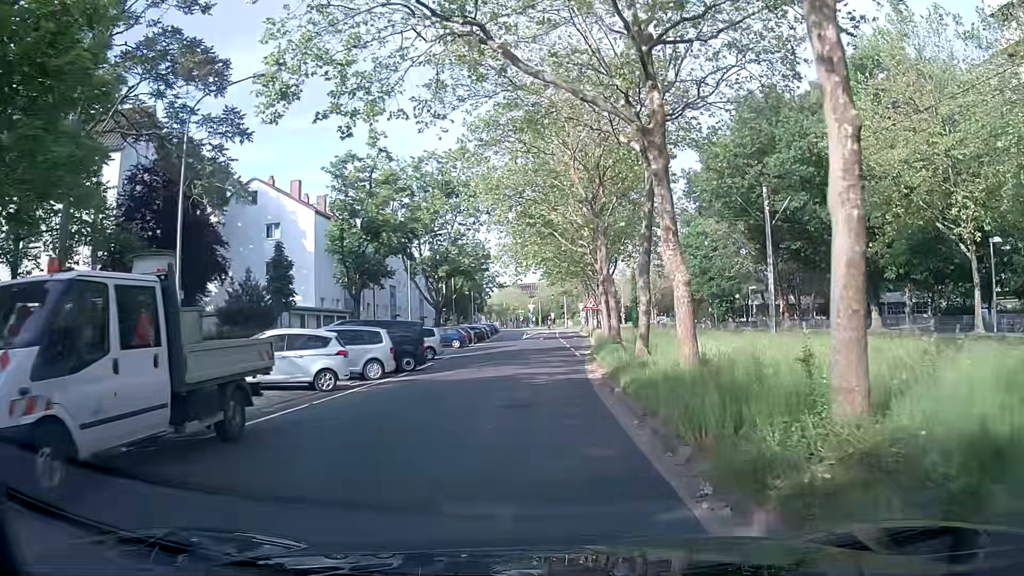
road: tertiary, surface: asphalt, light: Day
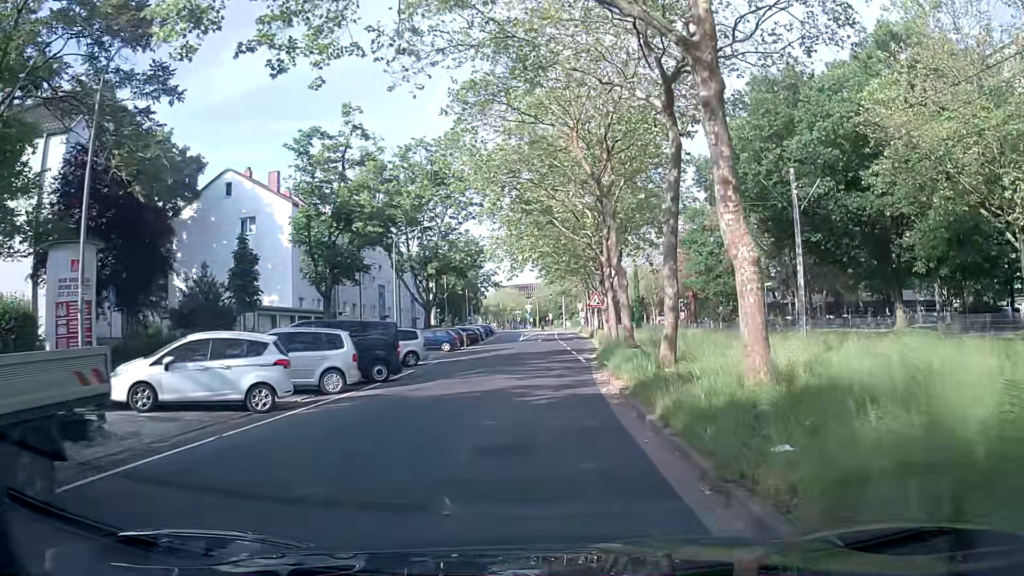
(-0.1, +4.2) m; -1°
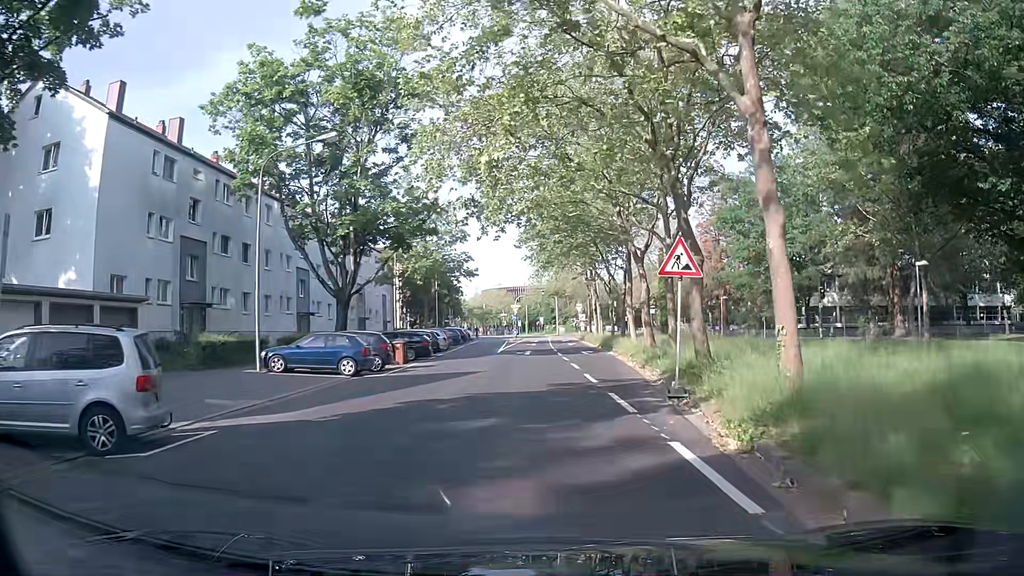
(+0.1, +21.3) m; +1°
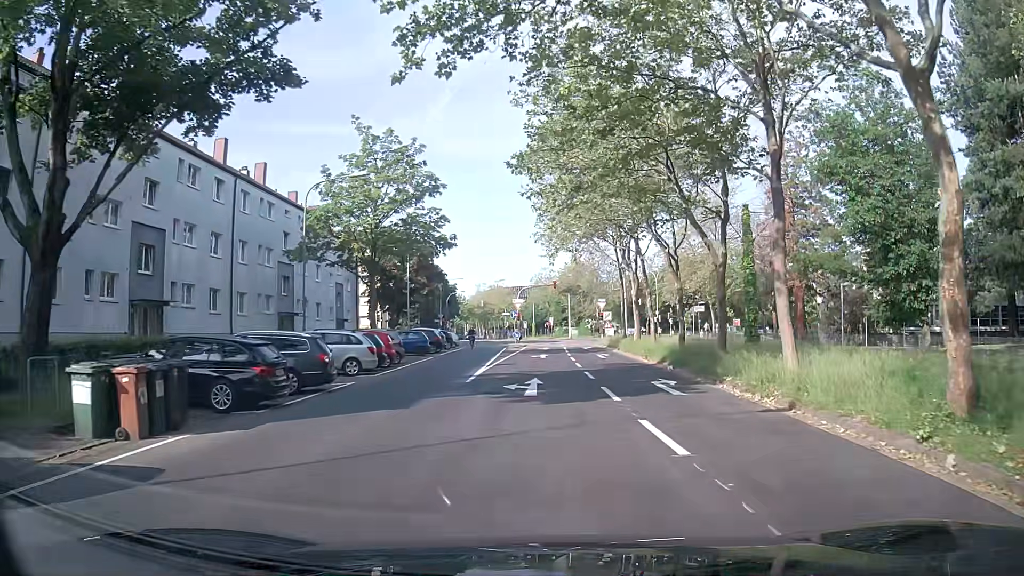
(-0.1, +21.5) m; 0°
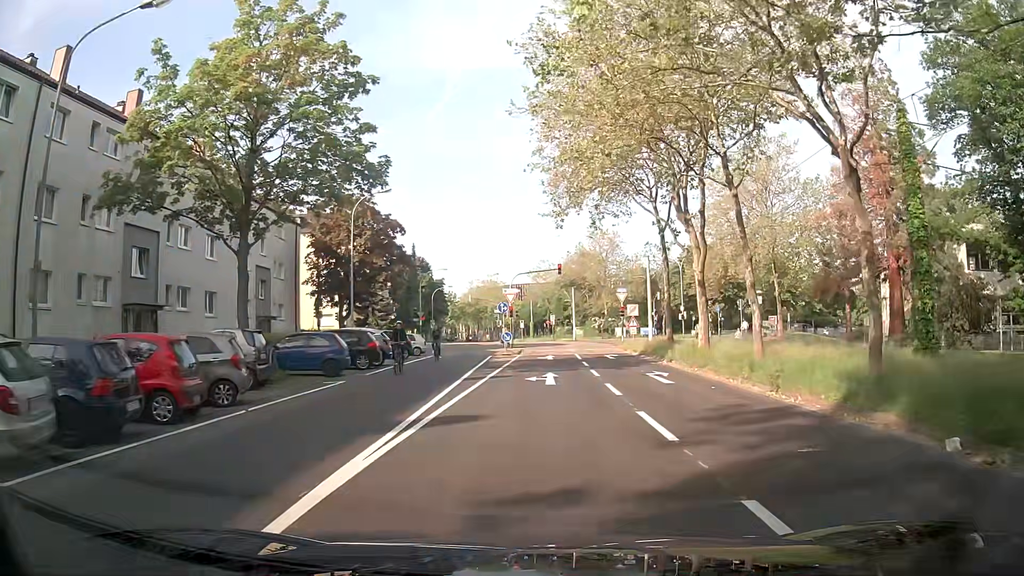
(-0.3, +17.0) m; 0°
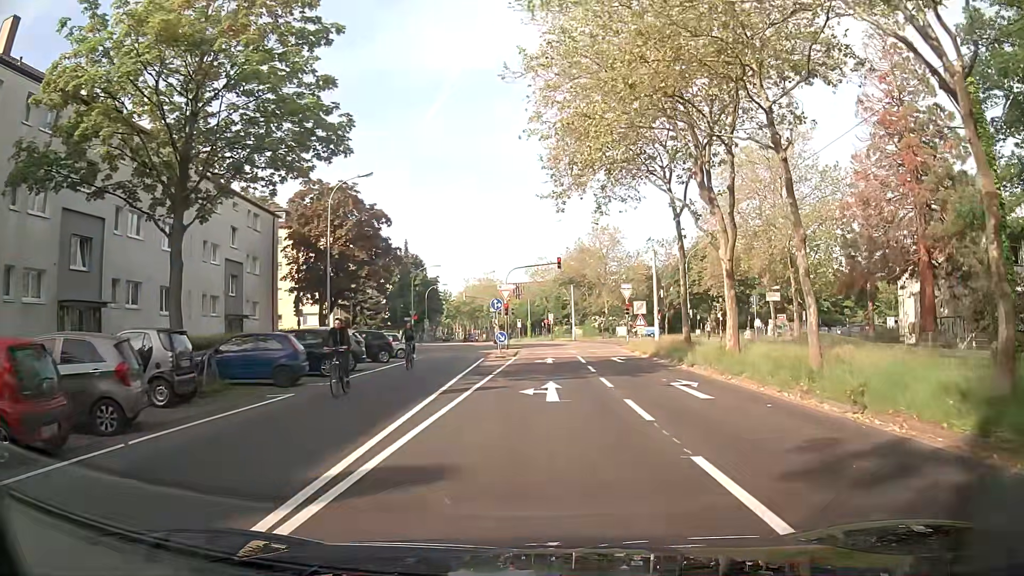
(-0.1, +4.1) m; -1°
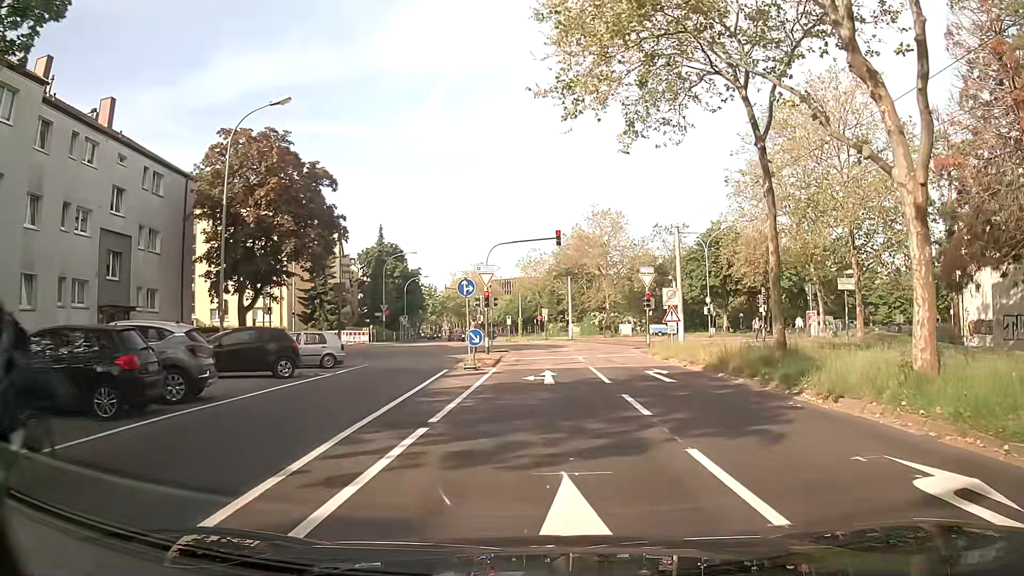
(0.0, +11.7) m; 0°
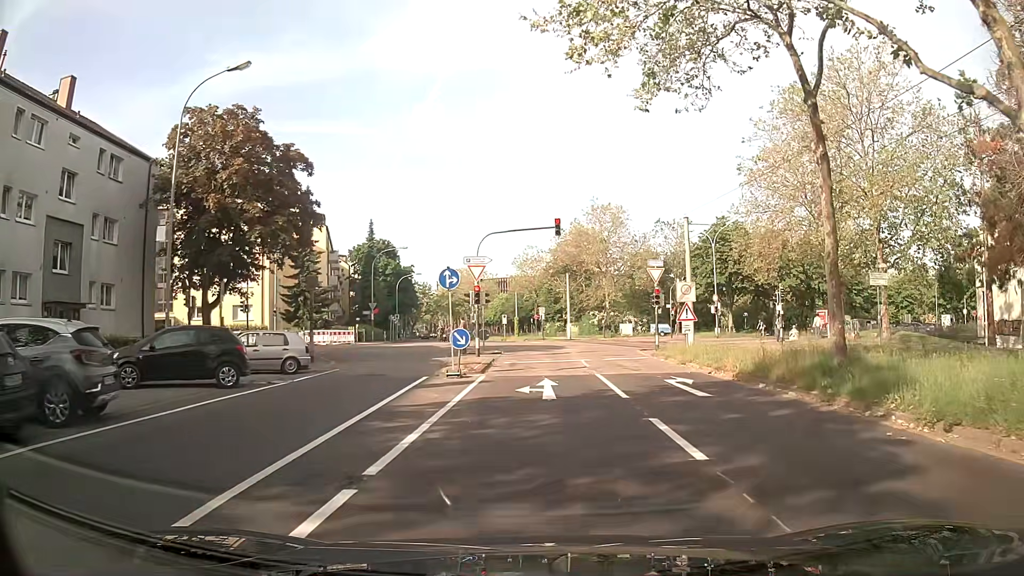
(0.0, +3.6) m; +1°
